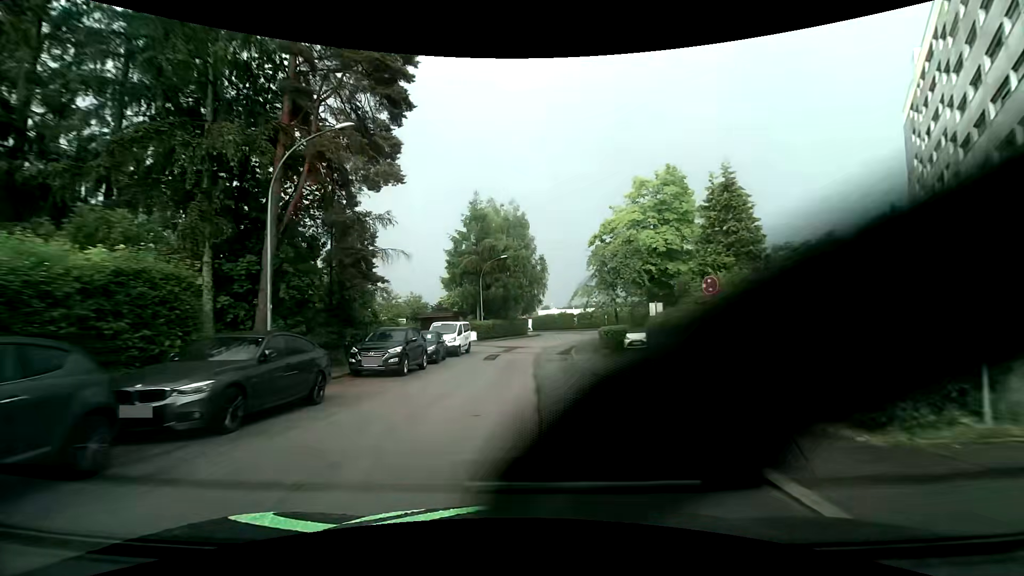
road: residential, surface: asphalt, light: Day
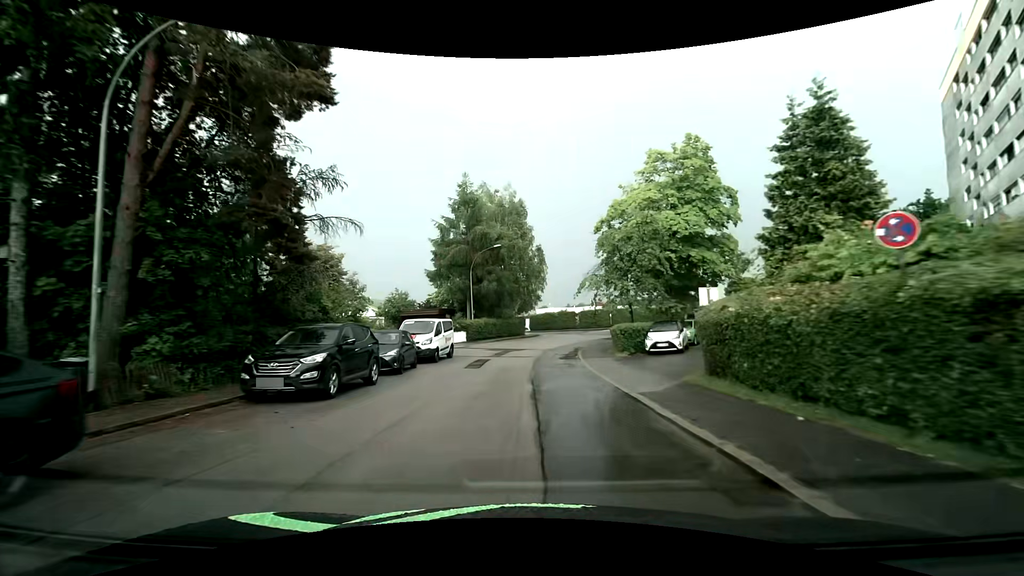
(0.0, +6.1) m; 0°
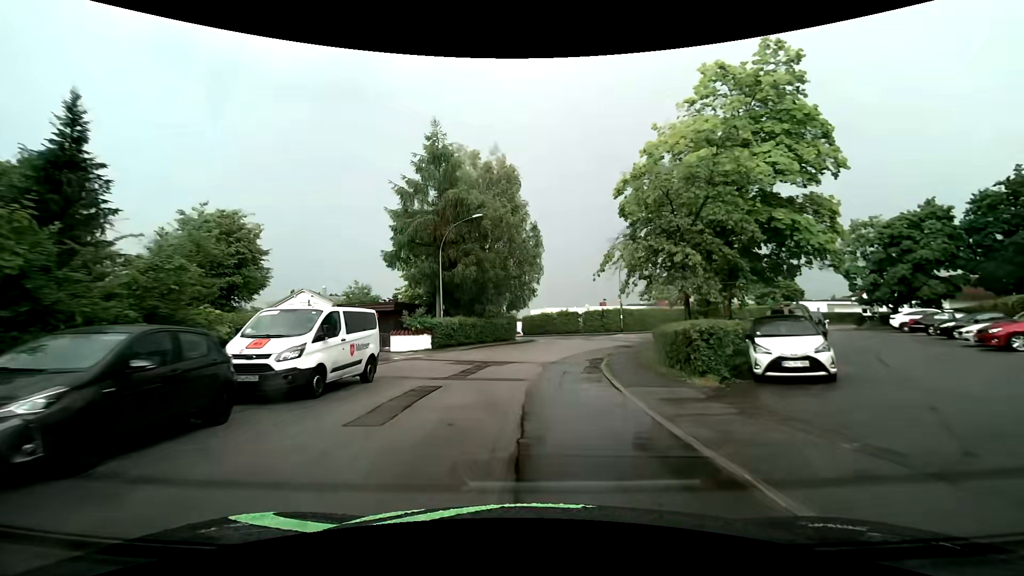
(+0.1, +11.9) m; +2°
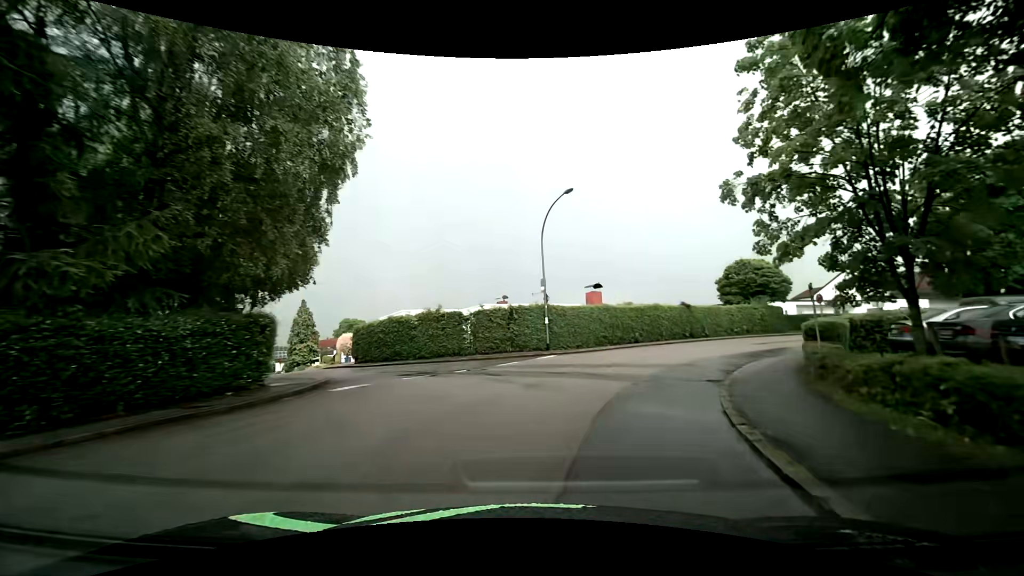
(+1.6, +26.7) m; +13°
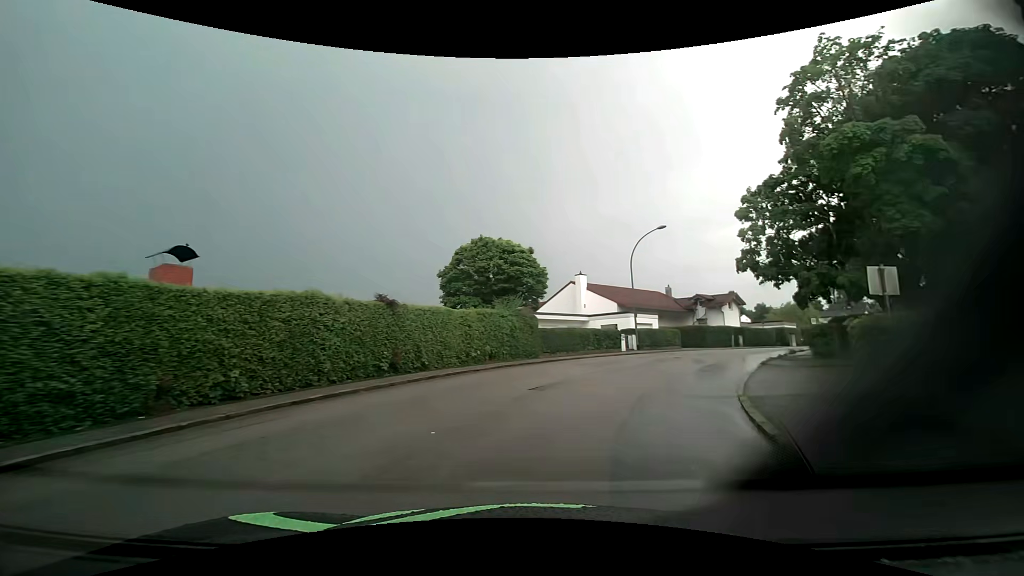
(+4.9, +20.5) m; +31°
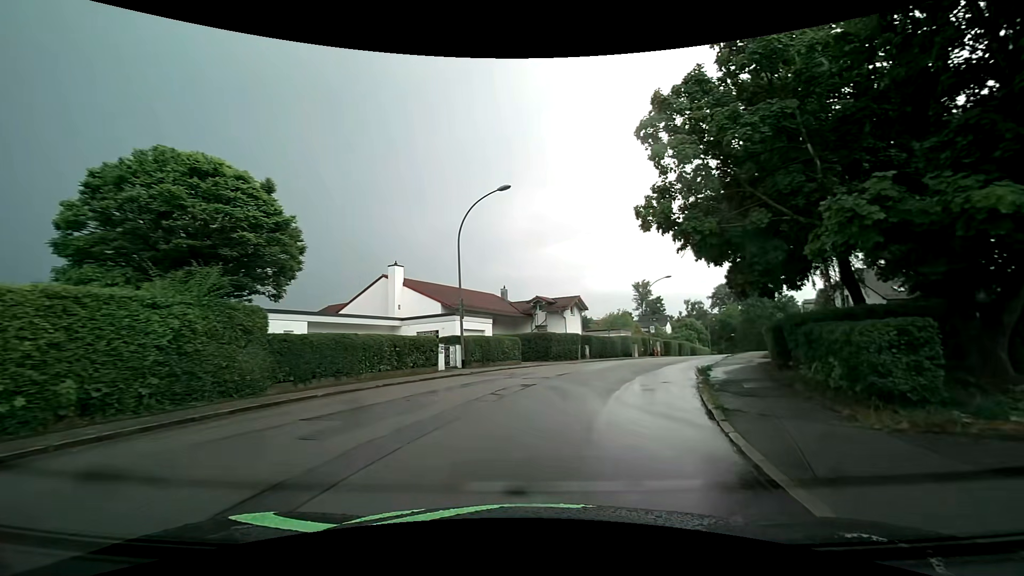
(+2.2, +11.7) m; +20°
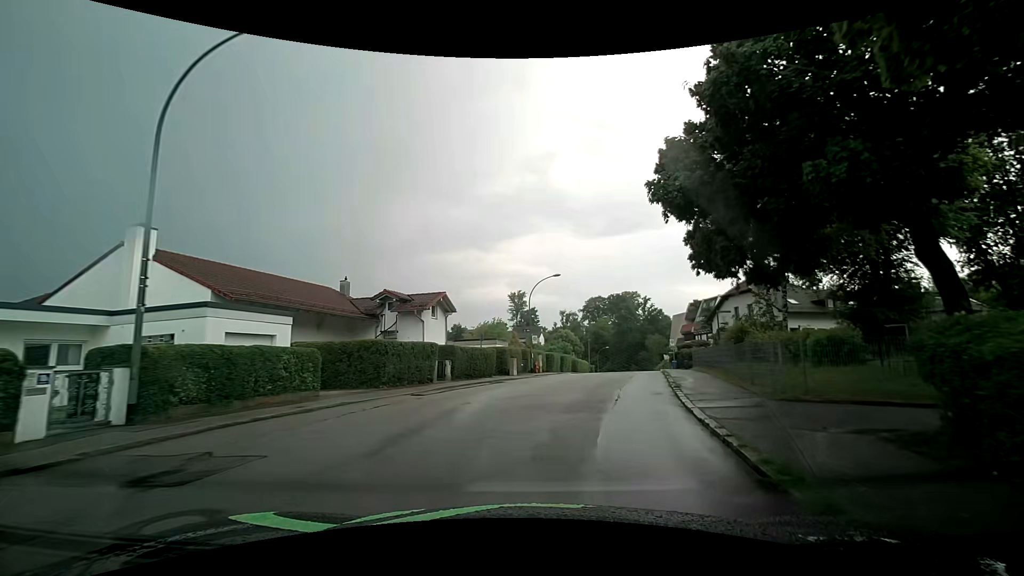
(+1.4, +11.8) m; +14°
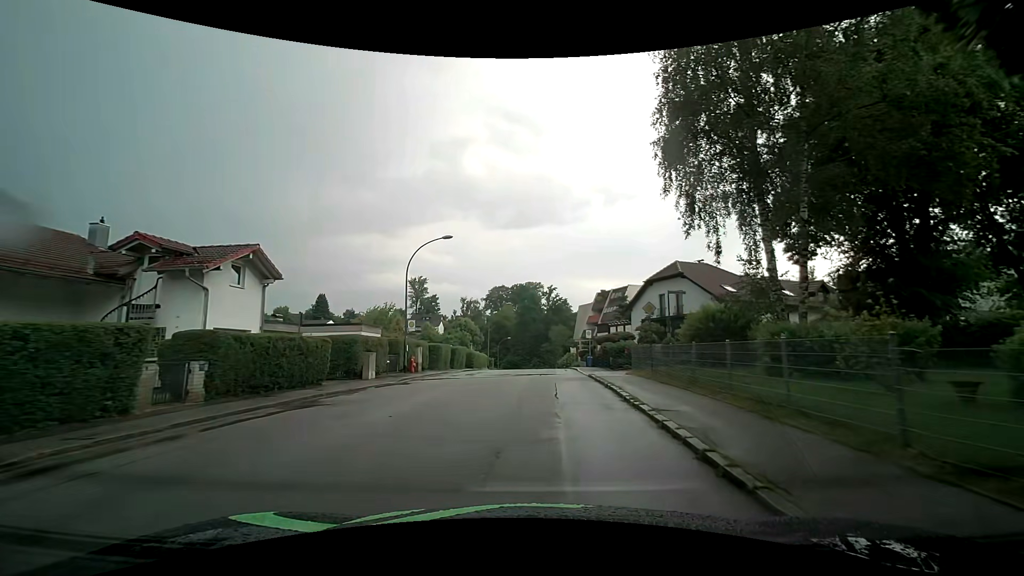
(+1.2, +11.6) m; +12°
(0, +10) (+1, +20) (+1, +30) (+2, +40) (+2, +50) (+3, +60) (+3, +70) (+4, +80) (+4, +90) (+4, +100) m
